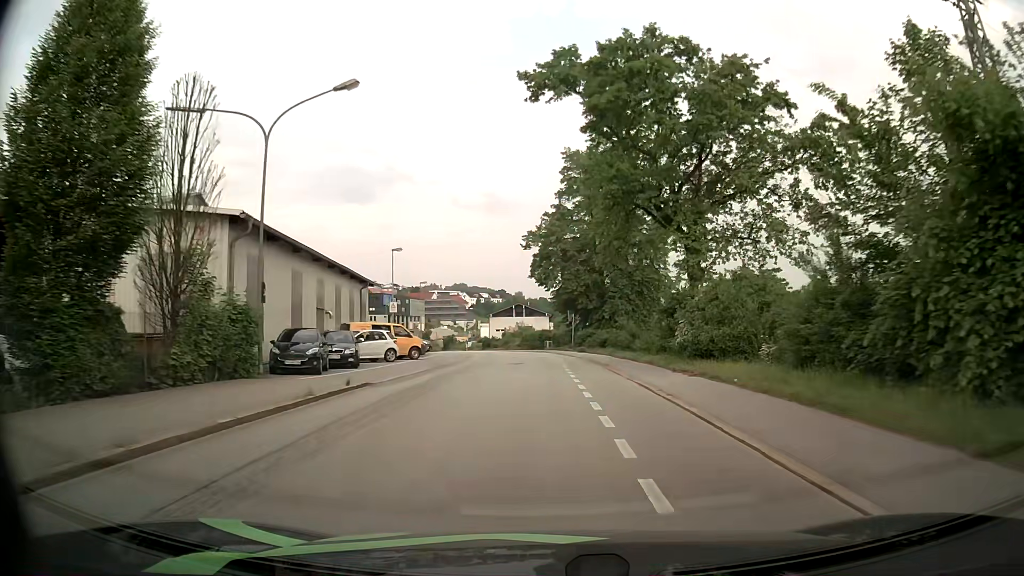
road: residential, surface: asphalt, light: Day
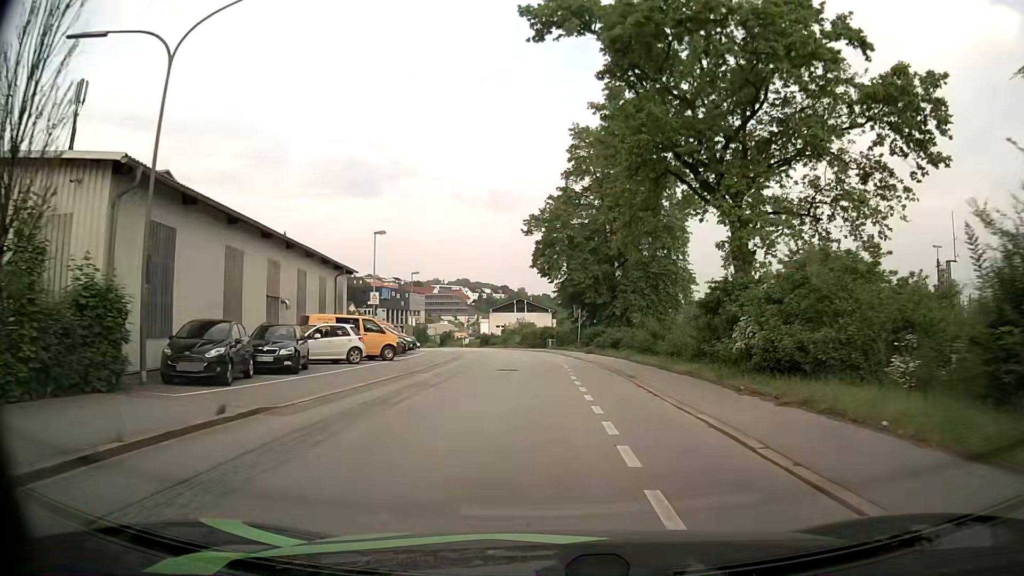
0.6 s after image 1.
(-0.1, +6.6) m; 0°
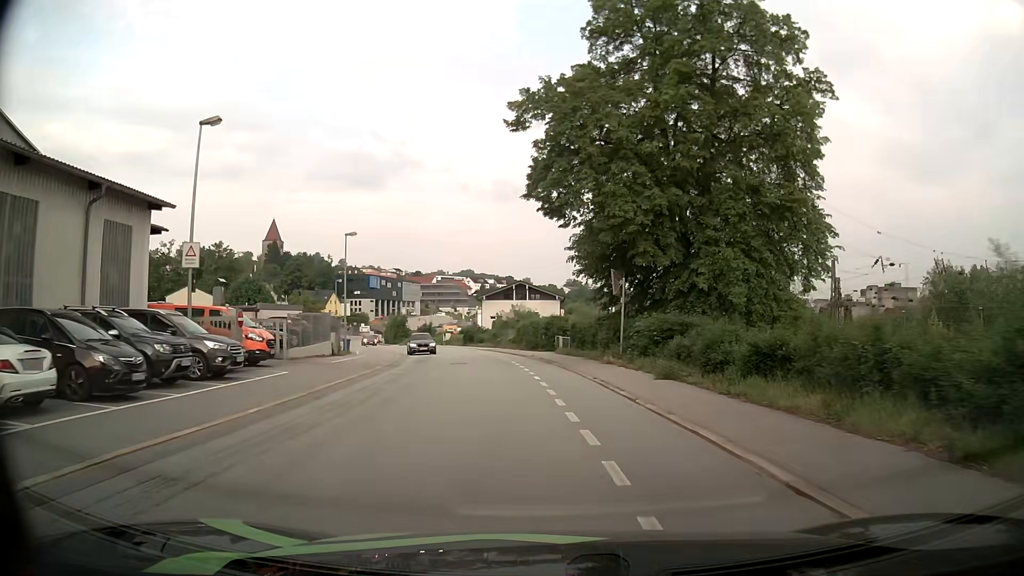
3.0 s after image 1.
(-0.2, +25.2) m; 0°
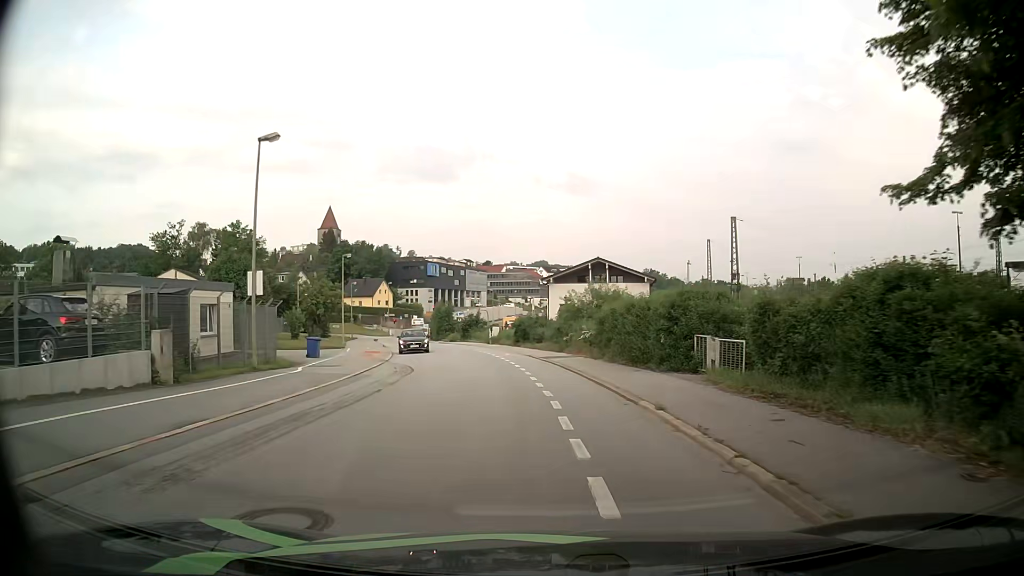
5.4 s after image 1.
(-1.3, +23.4) m; -6°
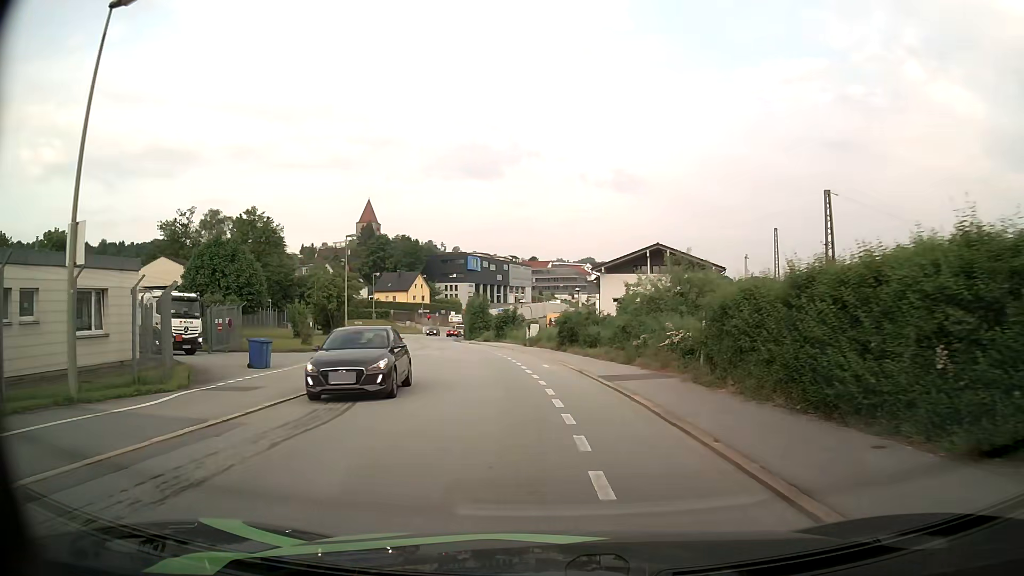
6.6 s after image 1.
(-0.4, +11.9) m; -3°
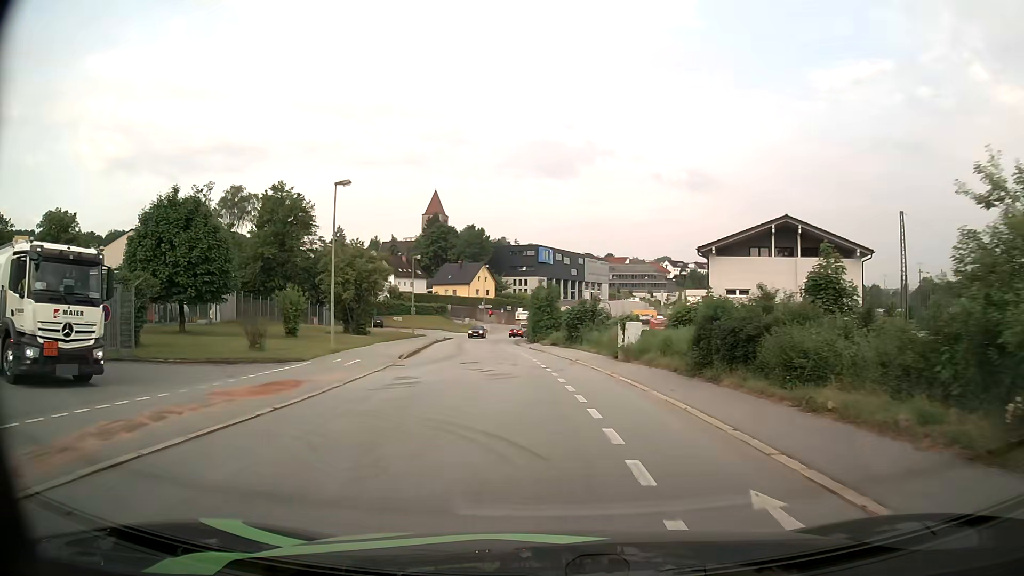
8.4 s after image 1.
(-1.2, +17.9) m; -7°
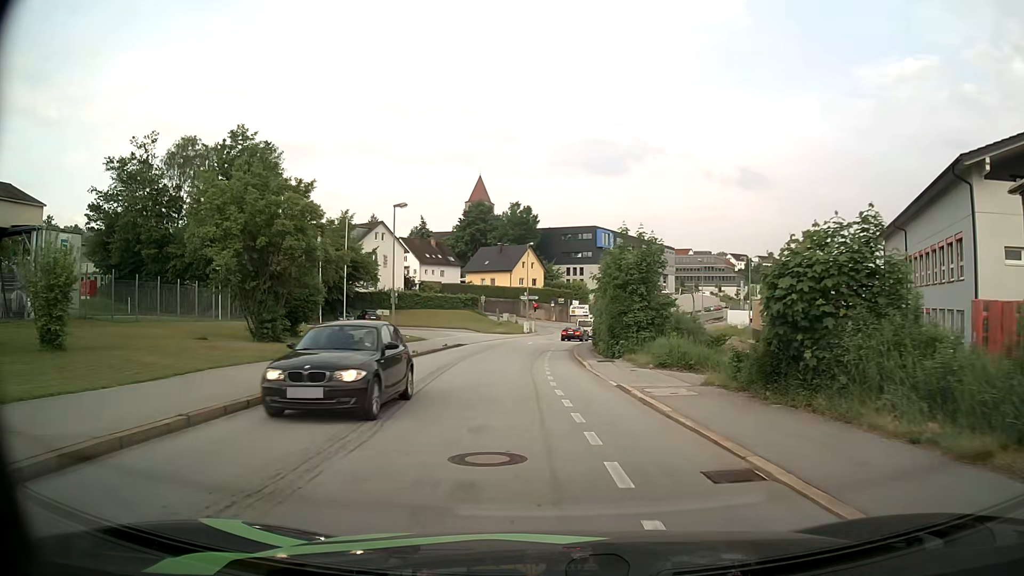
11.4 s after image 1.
(-1.5, +28.4) m; -4°
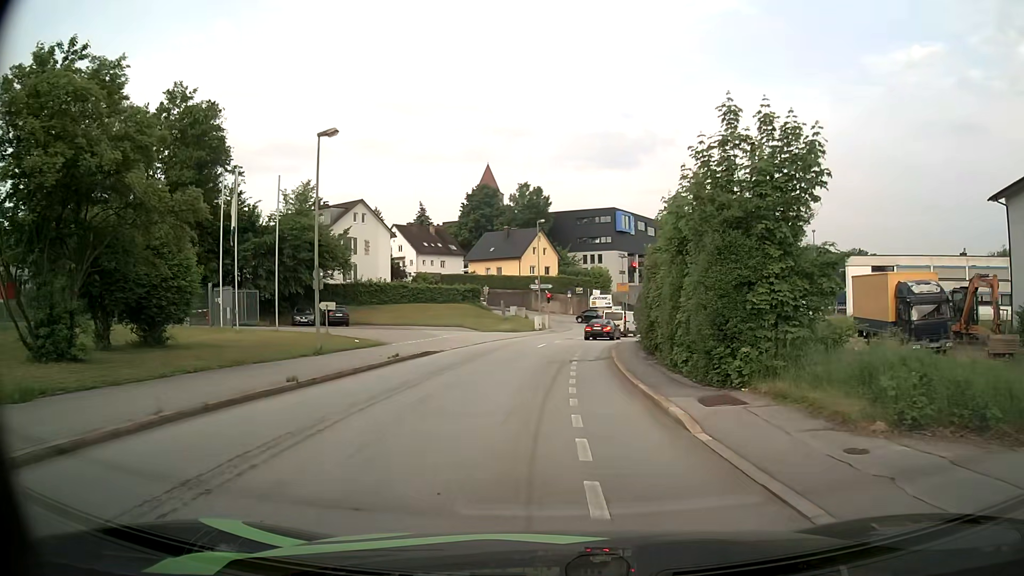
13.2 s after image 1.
(-0.2, +14.9) m; -1°
(0, +10) (0, +20) (+1, +30) (+2, +40) (+5, +50) (+9, +58) (+18, +62) (+27, +59) (+36, +54) (+45, +50) m
